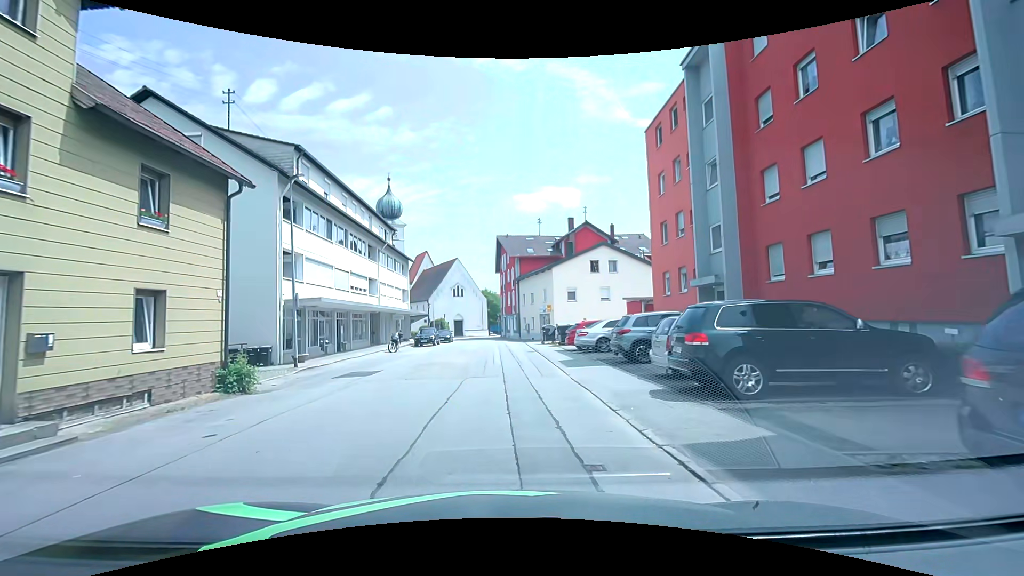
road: residential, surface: asphalt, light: Day
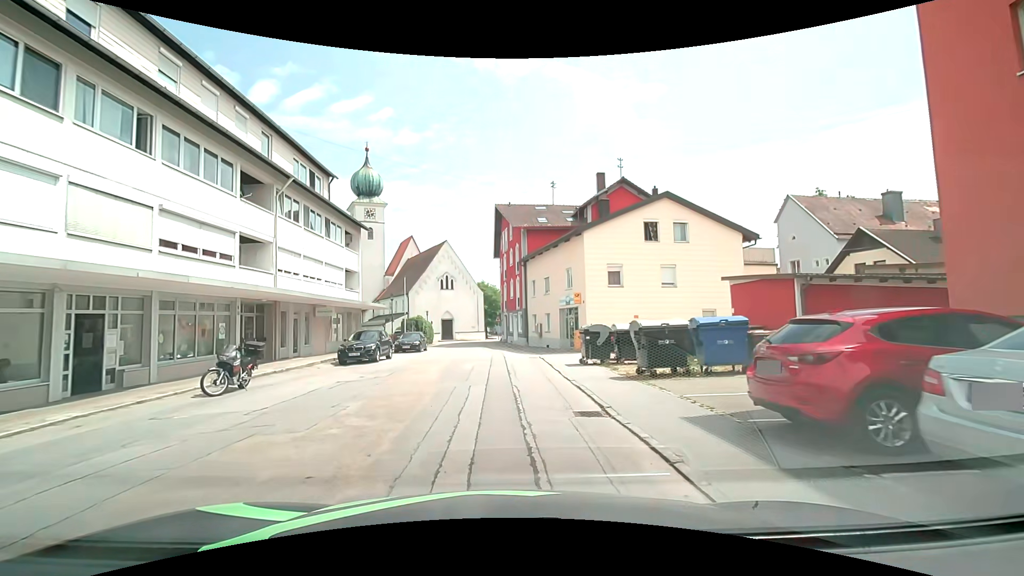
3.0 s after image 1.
(-0.4, +19.7) m; -2°
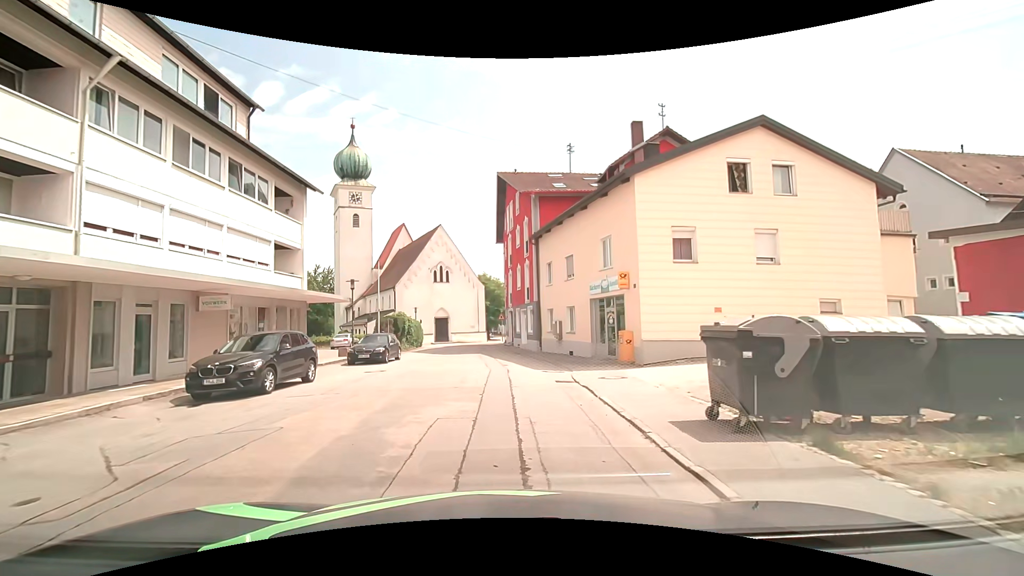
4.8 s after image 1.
(0.0, +11.4) m; -1°
